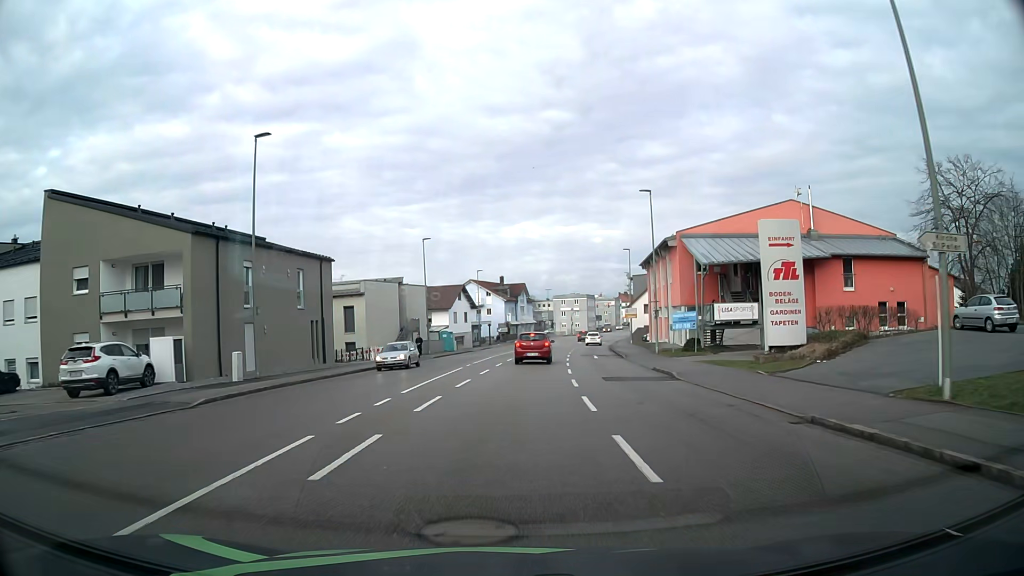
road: tertiary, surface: asphalt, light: Day
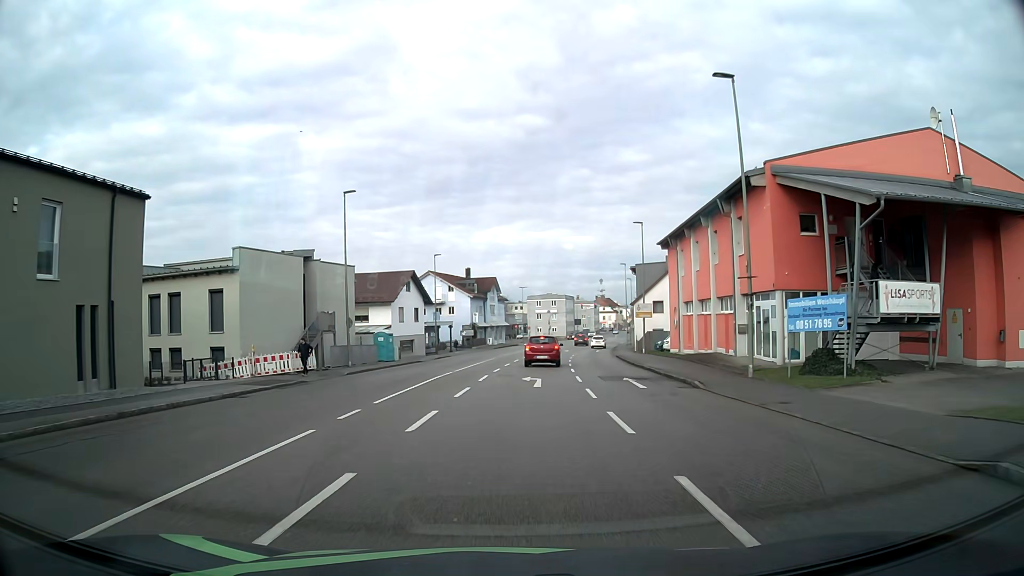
(+0.4, +20.8) m; +3°
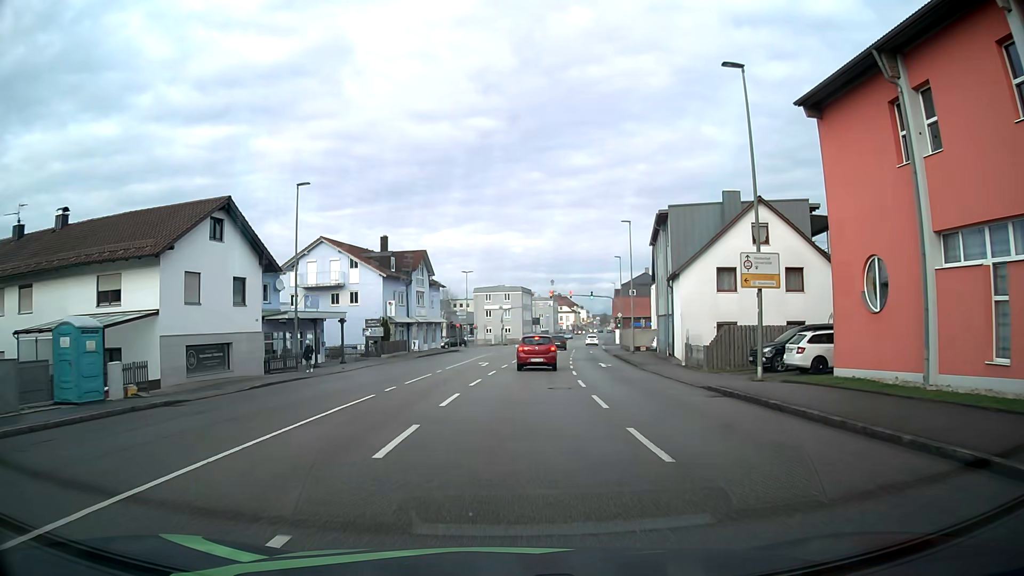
(+1.2, +32.4) m; +4°
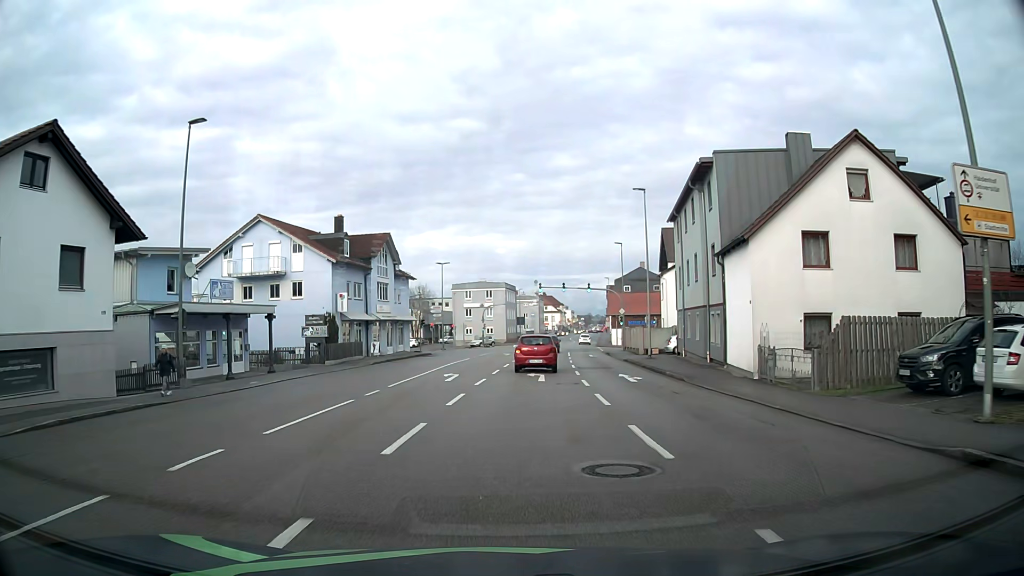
(+0.1, +11.7) m; +1°
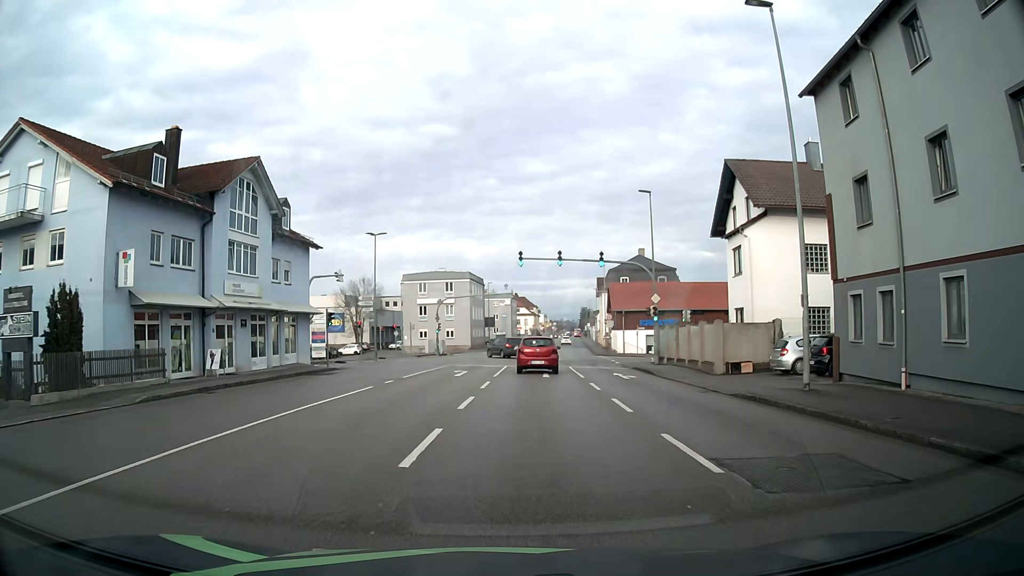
(+0.7, +24.8) m; +2°
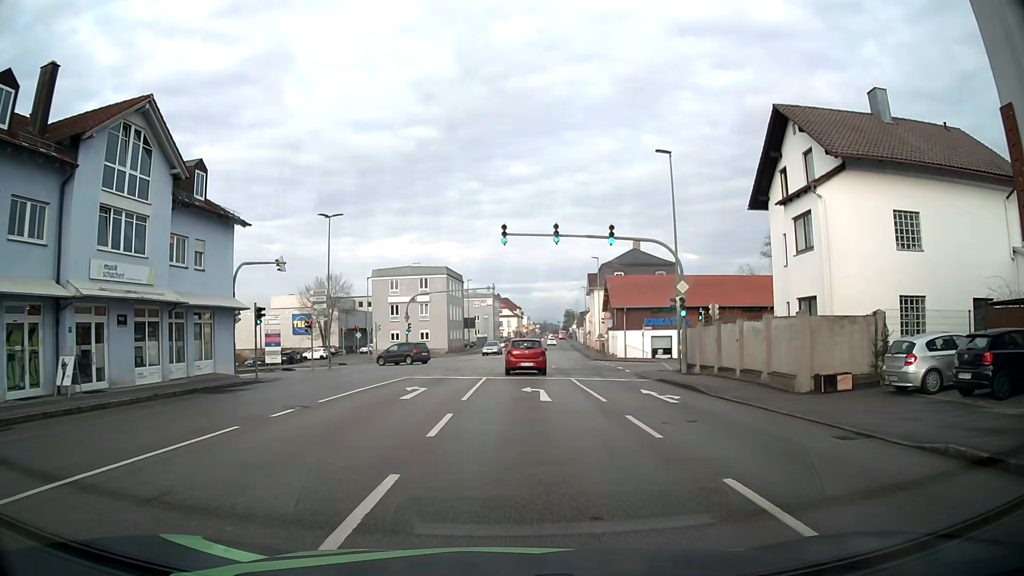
(+0.2, +9.5) m; +2°
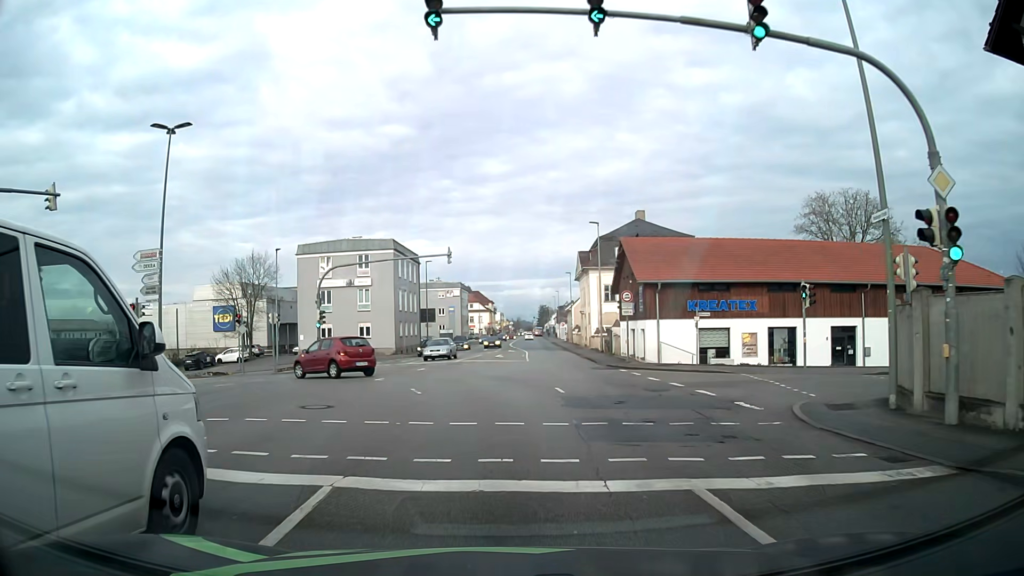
(+0.7, +20.2) m; +3°
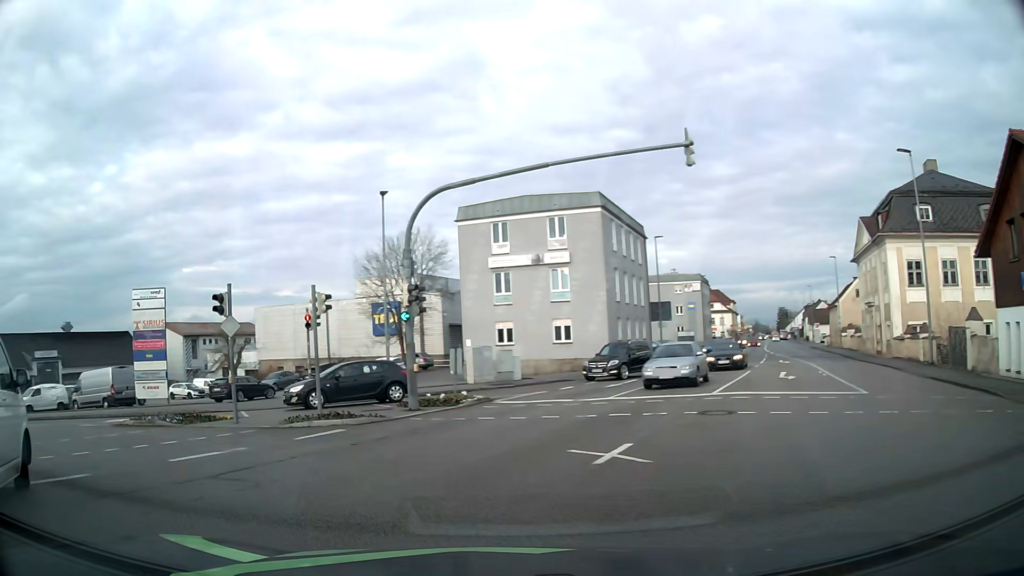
(-1.6, +20.9) m; -21°
(-3, +9) (-11, +15) (-21, +18) (-30, +21) (-40, +24) (-49, +28) (-59, +31) (-68, +36) (-76, +40) (-85, +46) m
